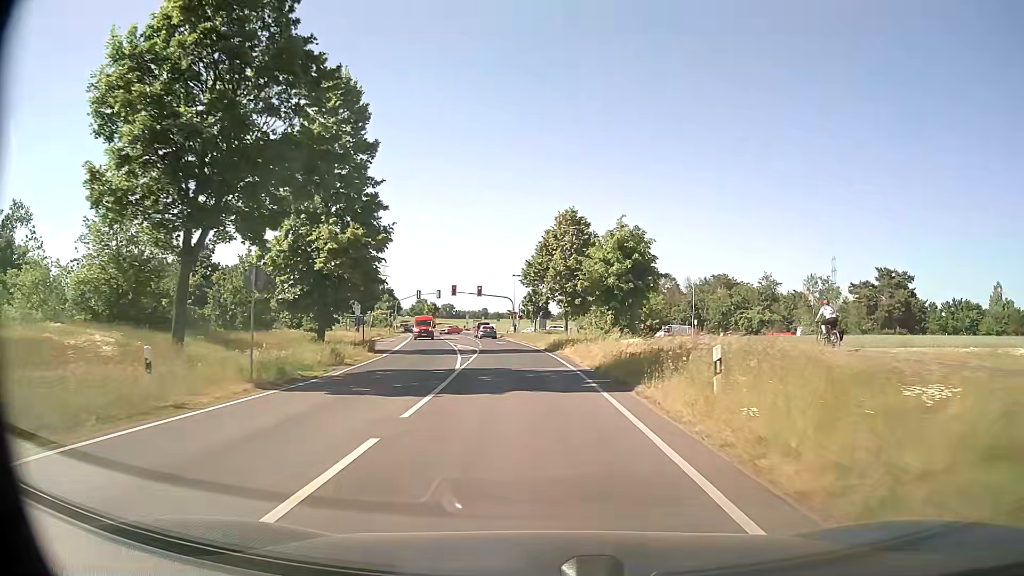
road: secondary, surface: asphalt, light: Day
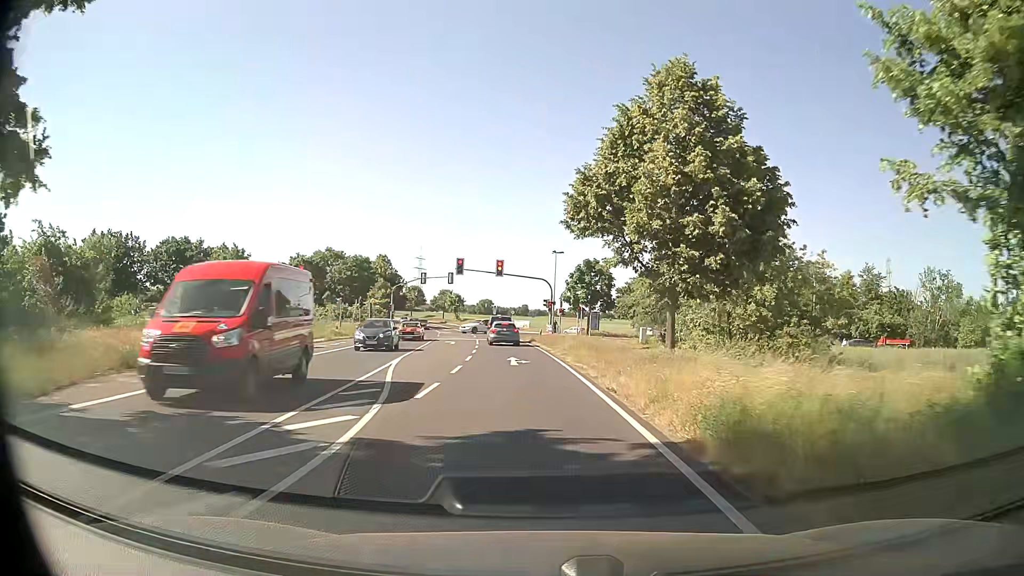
(-1.0, +30.8) m; -3°
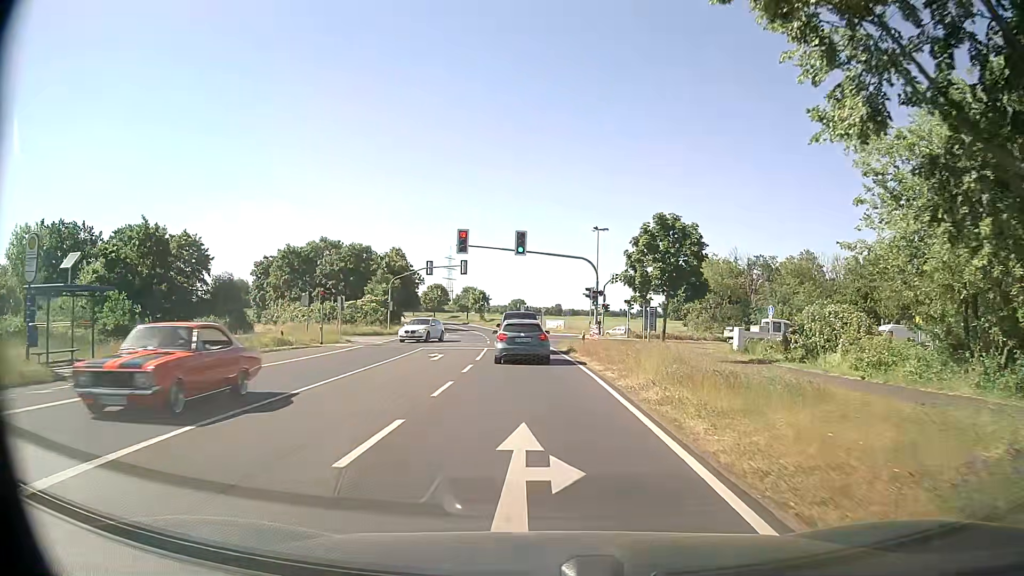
(-0.5, +17.3) m; -3°
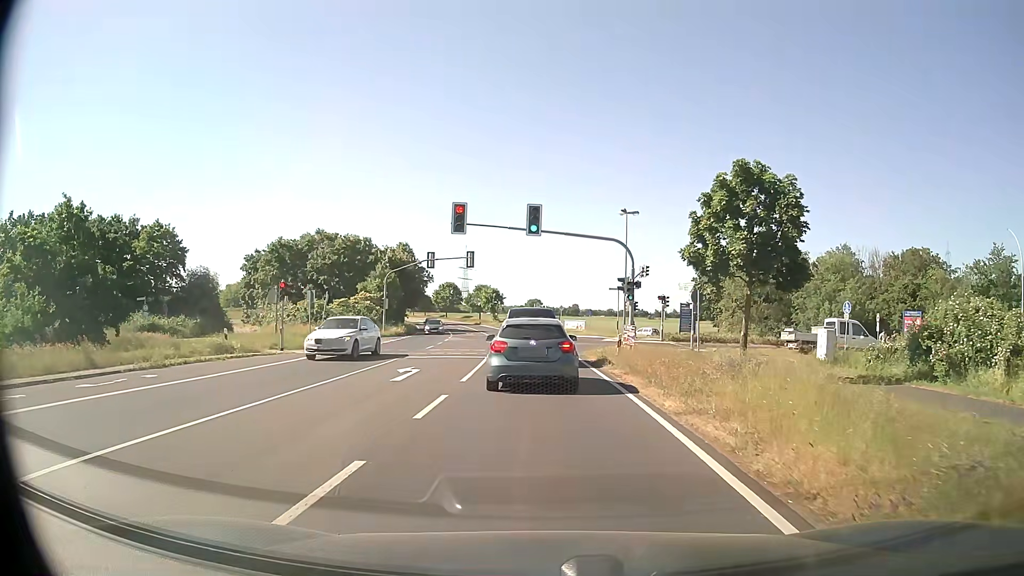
(-0.1, +8.5) m; -2°
